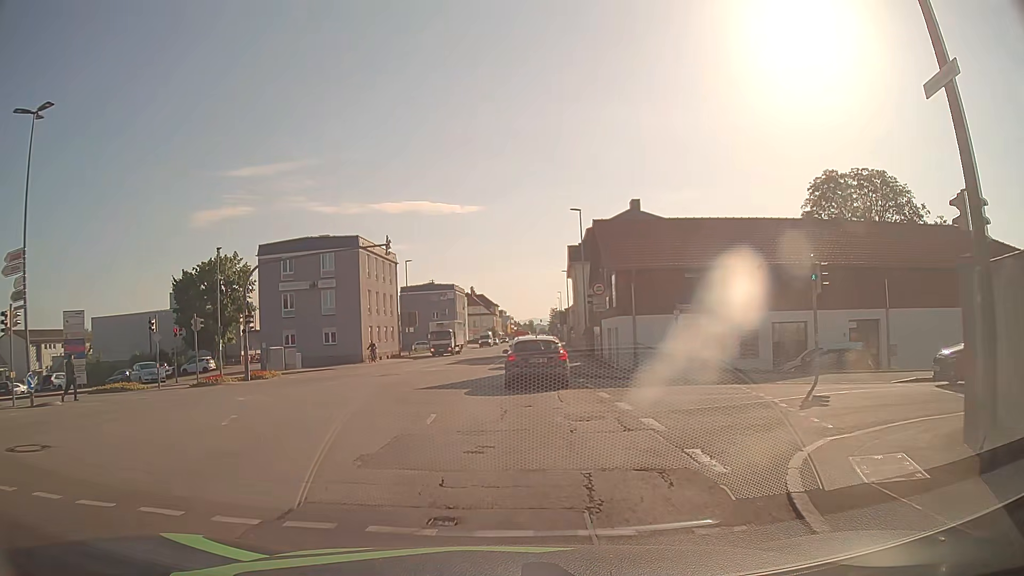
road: tertiary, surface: asphalt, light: Day
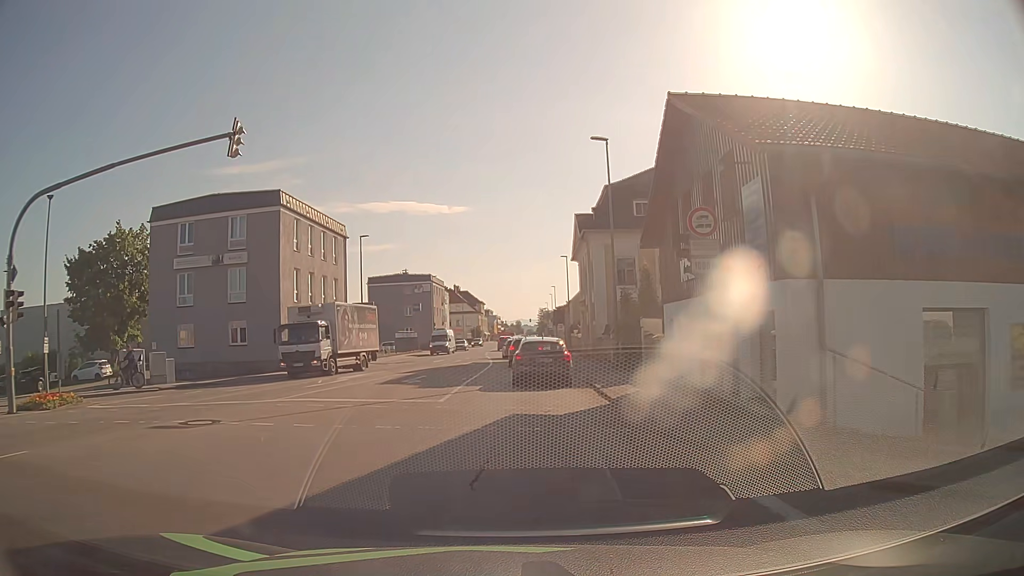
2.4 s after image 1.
(+0.4, +17.3) m; +2°
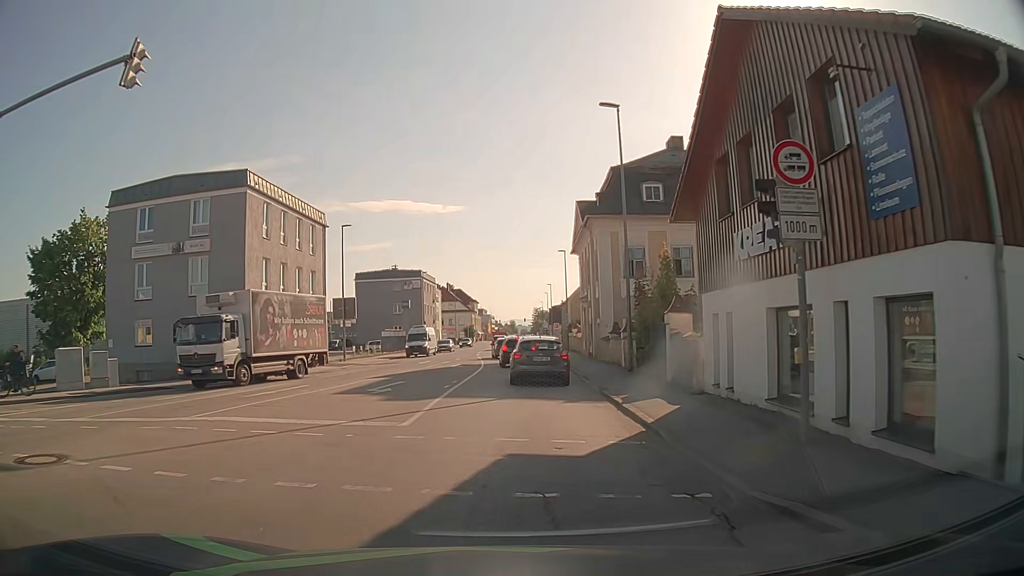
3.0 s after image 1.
(0.0, +4.5) m; 0°
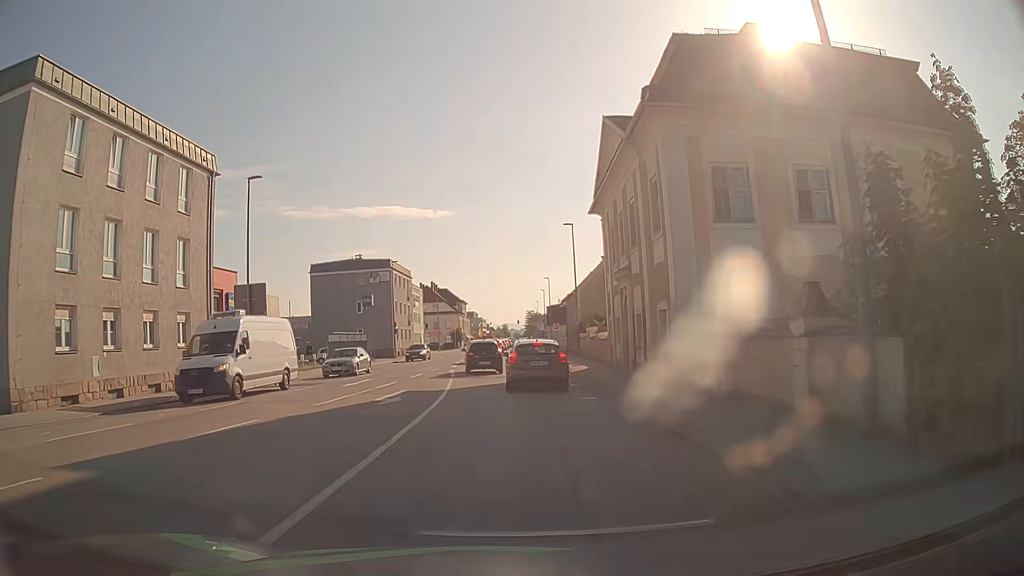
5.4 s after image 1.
(+0.1, +17.4) m; 0°
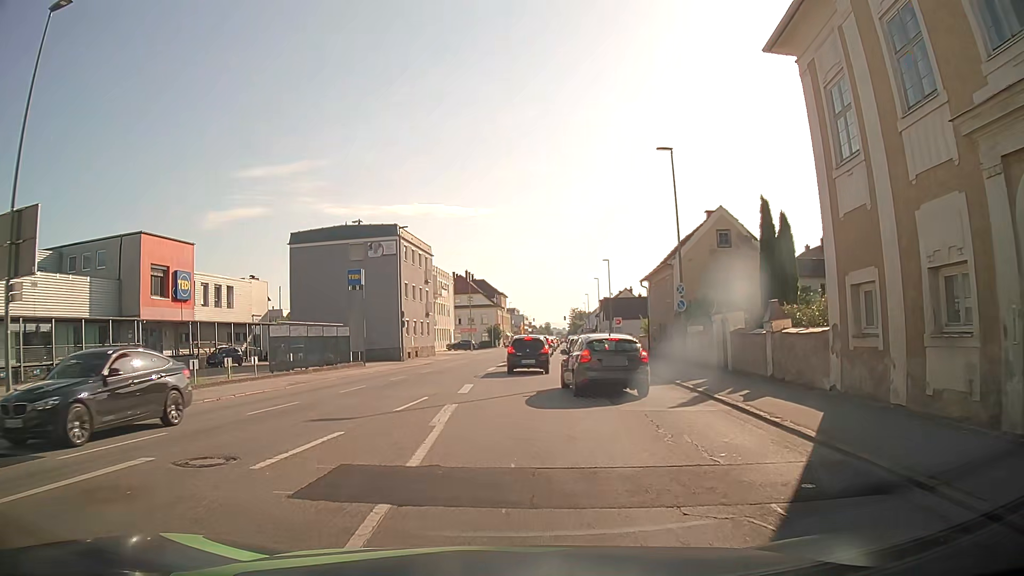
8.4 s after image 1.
(-0.5, +20.4) m; -3°
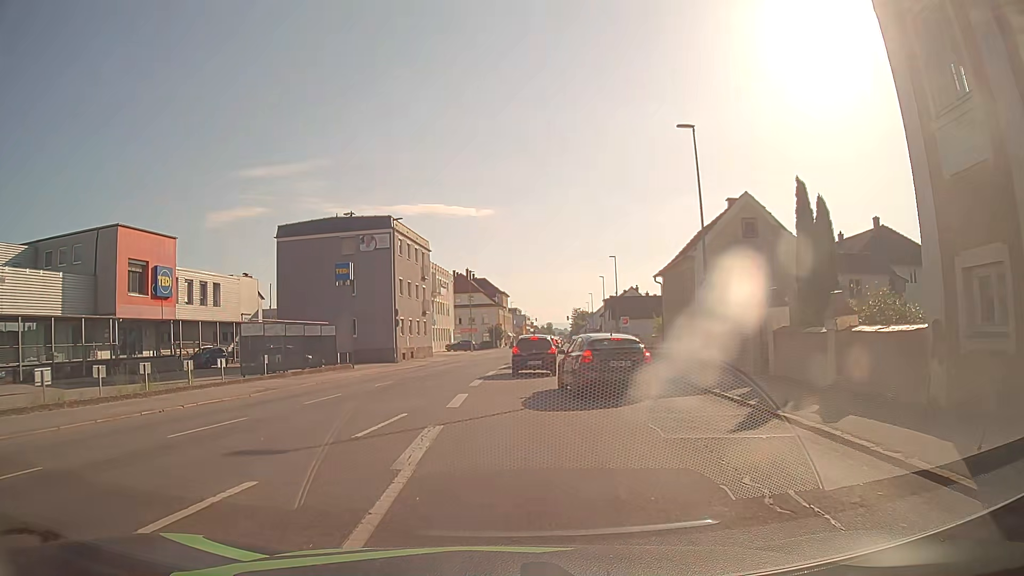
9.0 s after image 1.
(0.0, +3.6) m; +1°
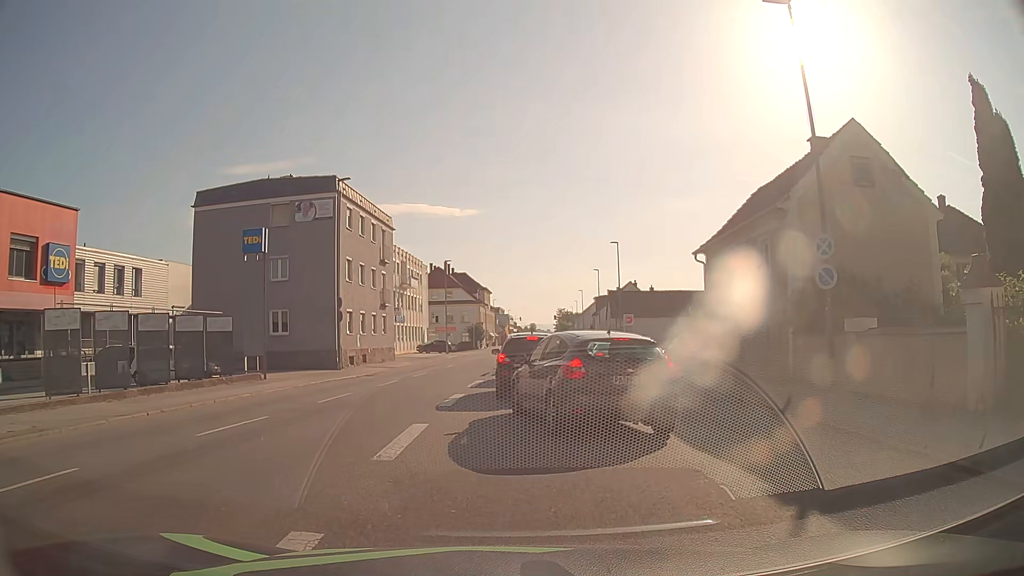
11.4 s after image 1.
(-0.1, +11.9) m; 0°
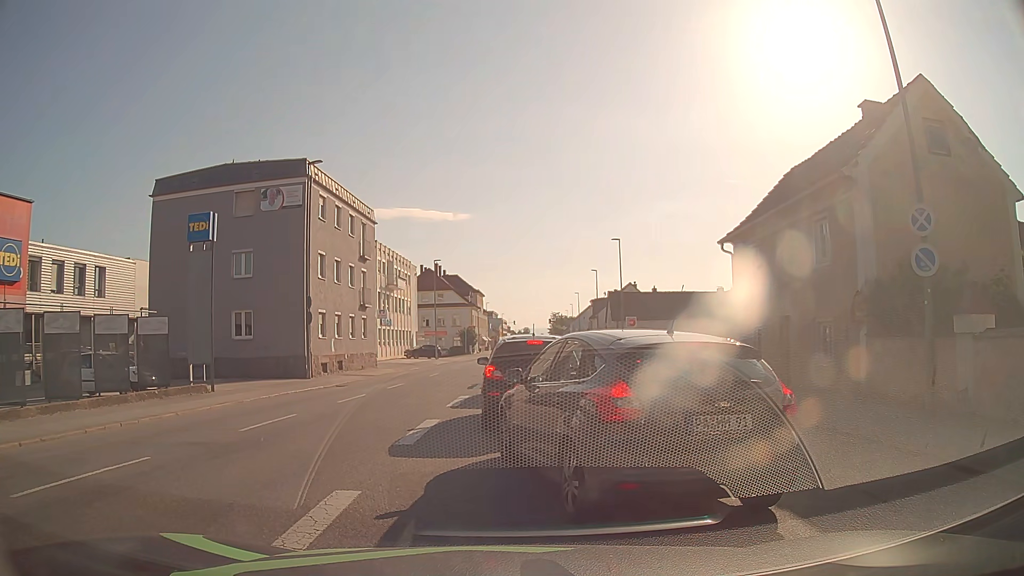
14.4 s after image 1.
(0.0, +4.3) m; +1°
(0, +10) (0, +20) (0, +30) (0, +40) (+1, +50) (+1, +60) (+1, +70) (+2, +80) (+2, +90) (+2, +100) m
